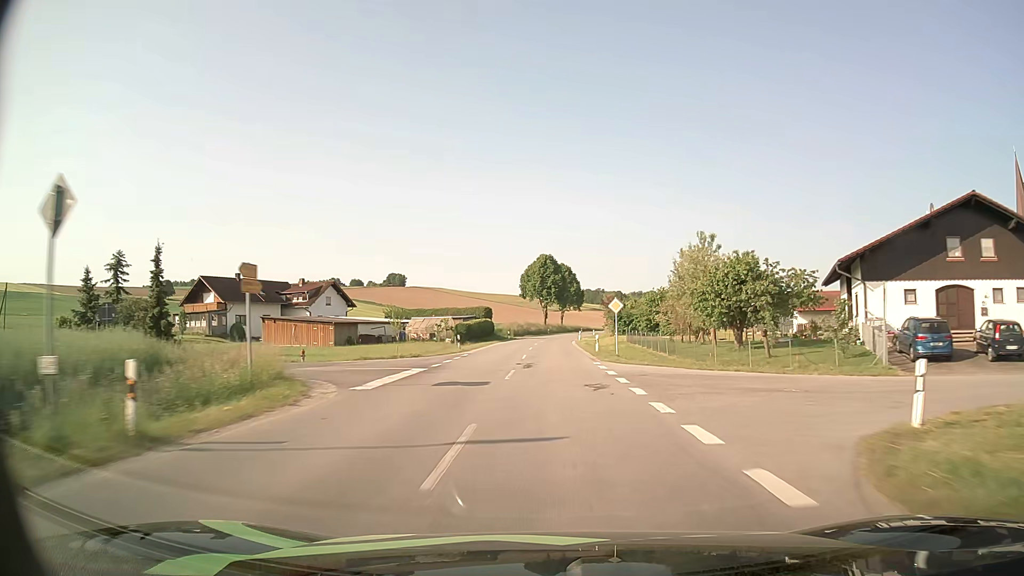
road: secondary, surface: asphalt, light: Day
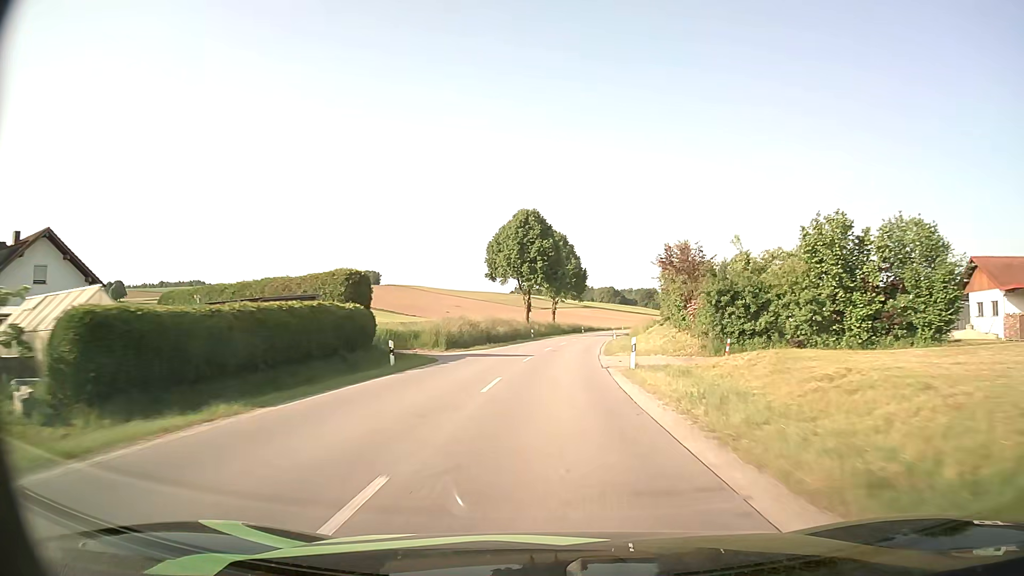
(+0.3, +51.6) m; +1°
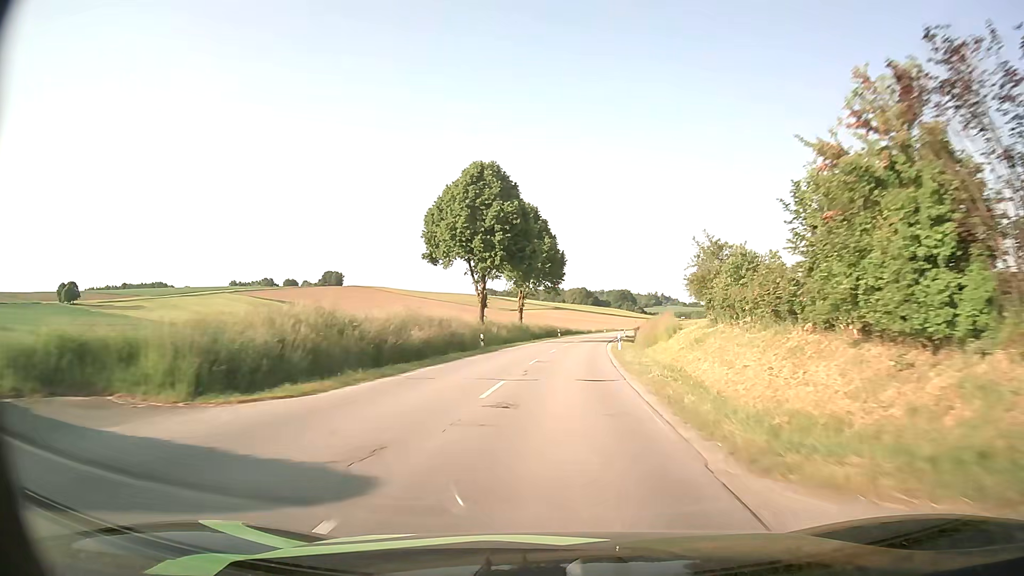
(+0.4, +25.3) m; +2°
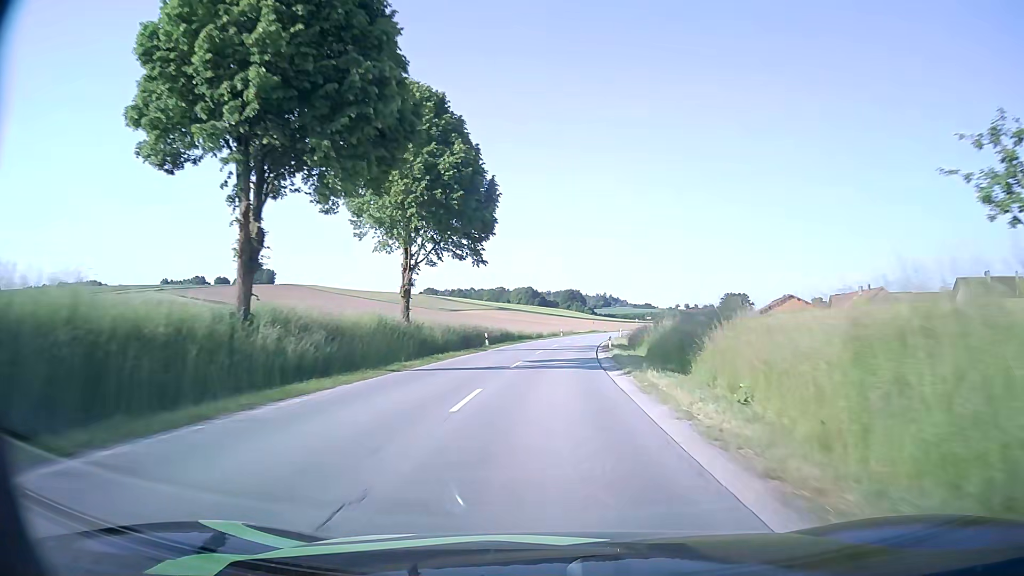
(+1.7, +37.8) m; +5°
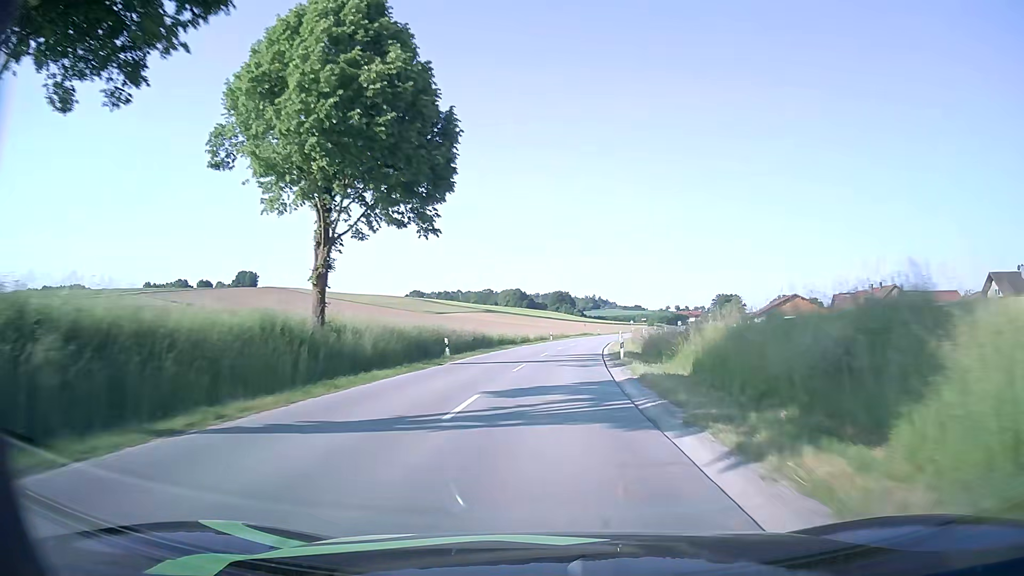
(+0.1, +12.6) m; +1°
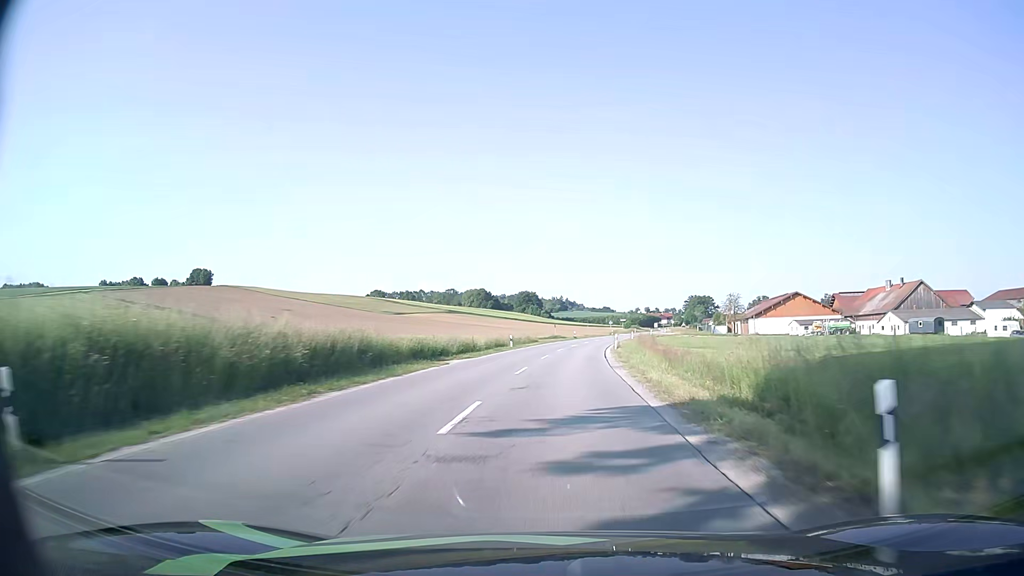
(+0.5, +25.4) m; +2°
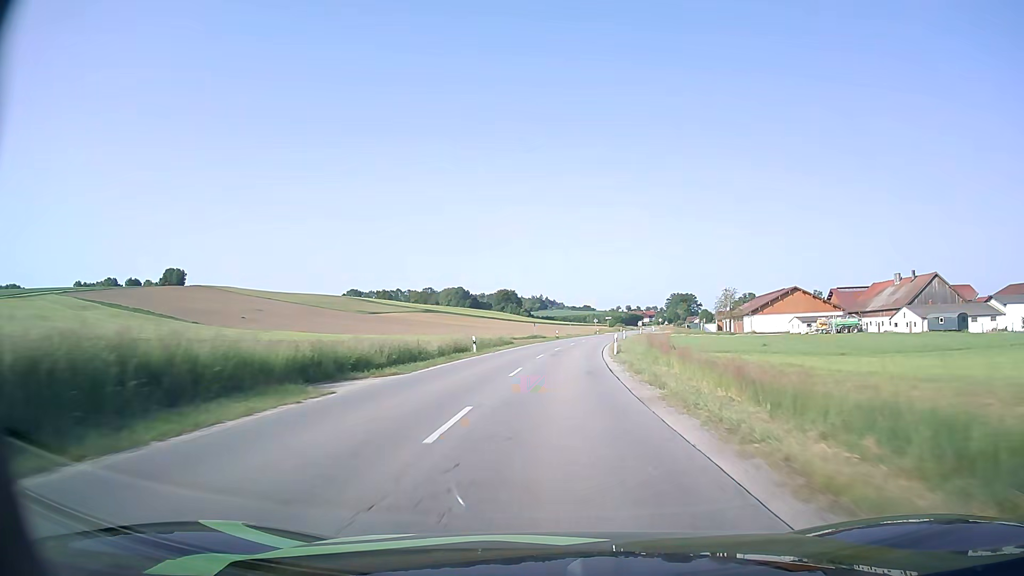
(+0.2, +12.7) m; +2°
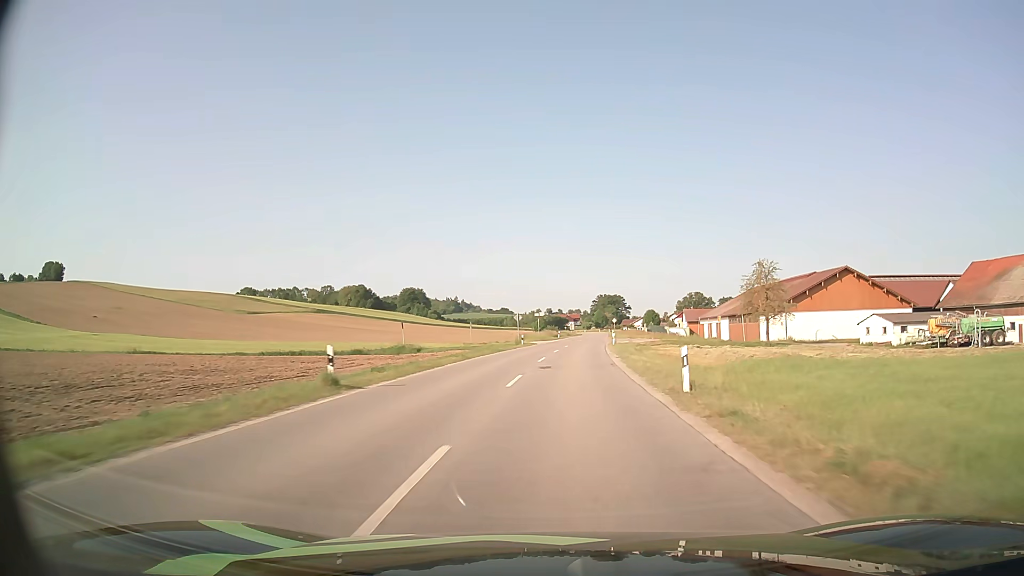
(+3.9, +63.9) m; +7°
(0, +10) (0, +20) (+1, +30) (+2, +40) (+2, +50) (+3, +60) (+4, +70) (+5, +80) (+6, +90) (+7, +100) m
